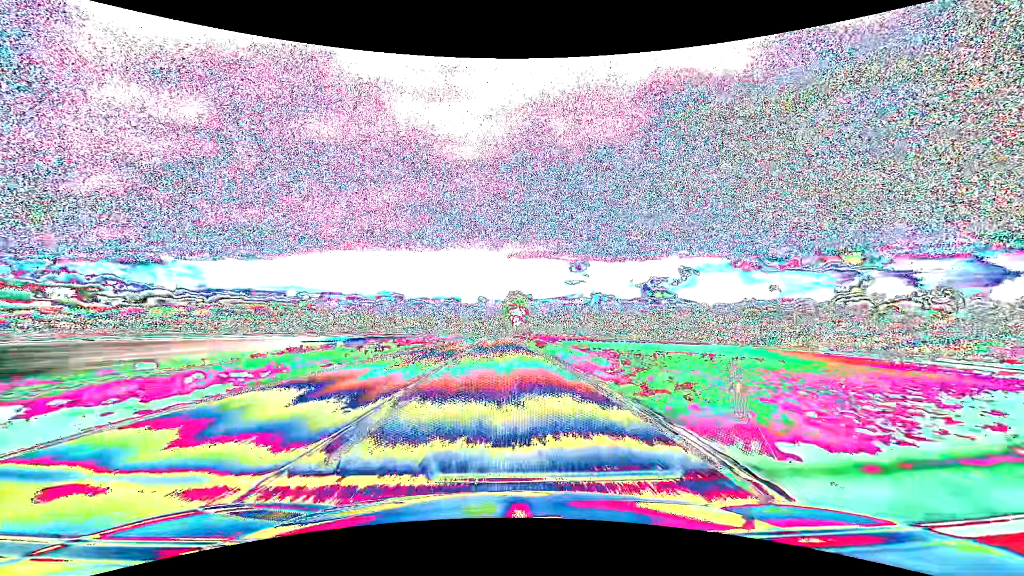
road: primary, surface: asphalt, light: Day
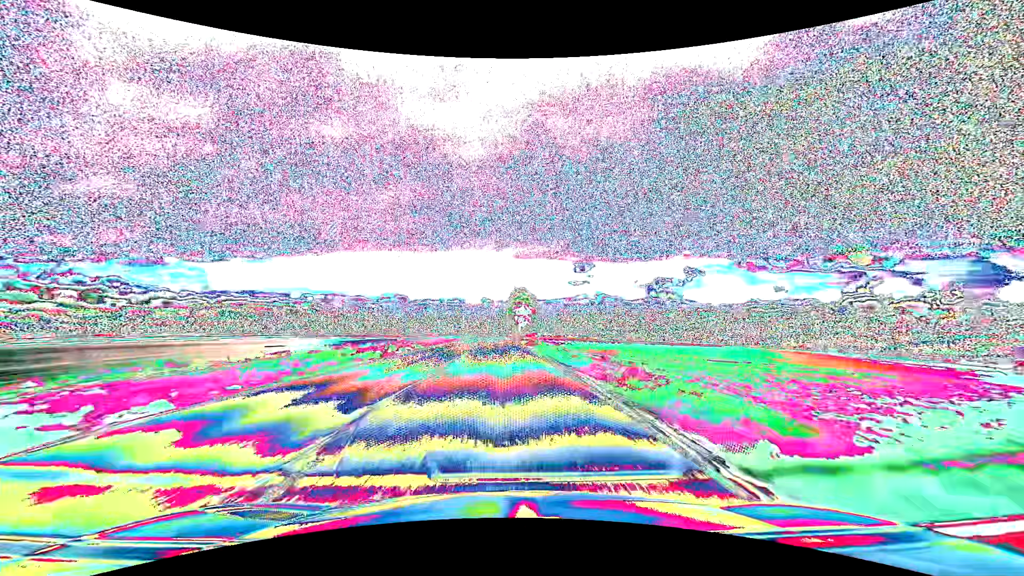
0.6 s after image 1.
(-0.1, +15.9) m; -1°
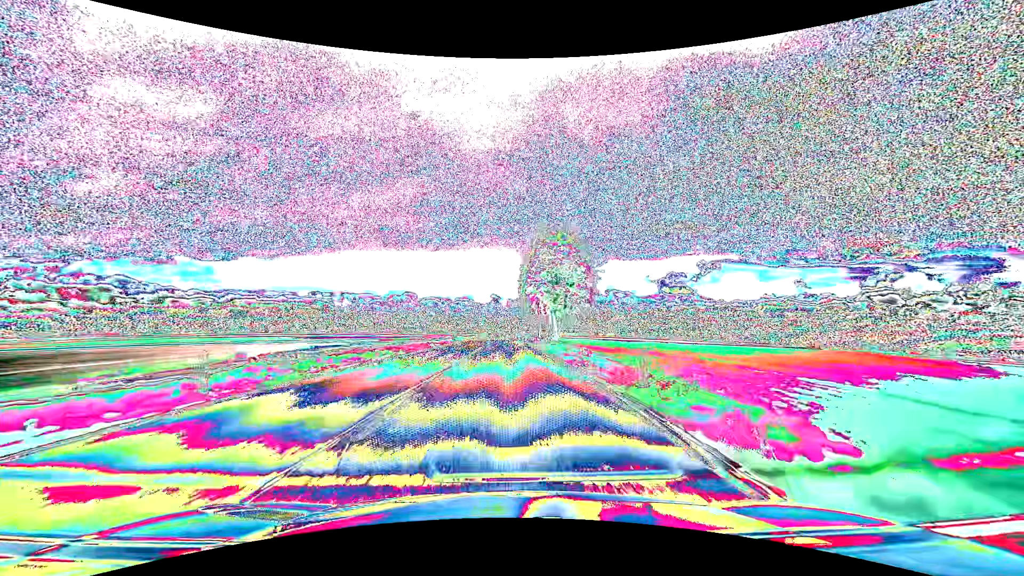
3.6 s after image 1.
(-1.0, +79.3) m; -1°
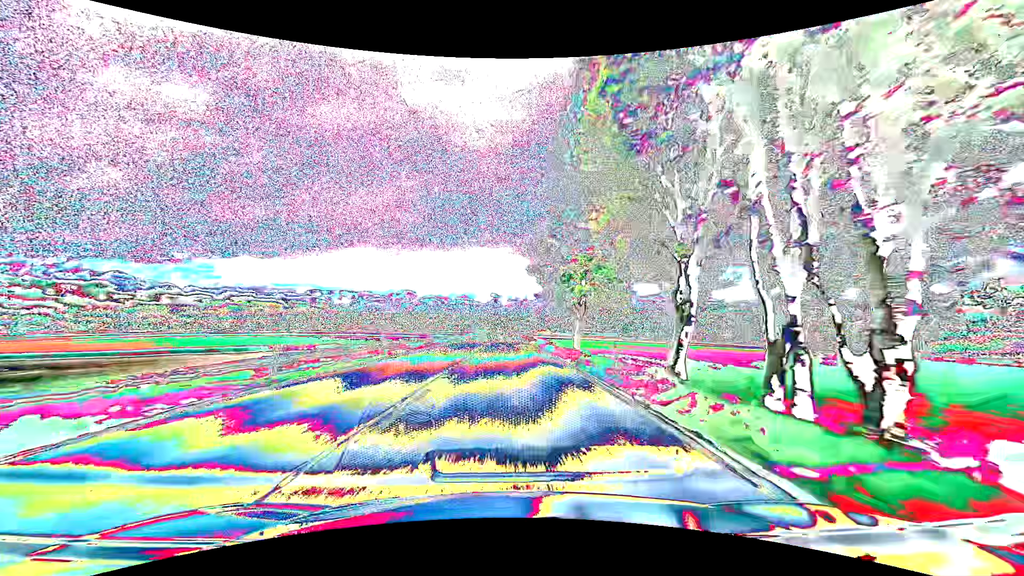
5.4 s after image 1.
(-0.1, +47.6) m; 0°
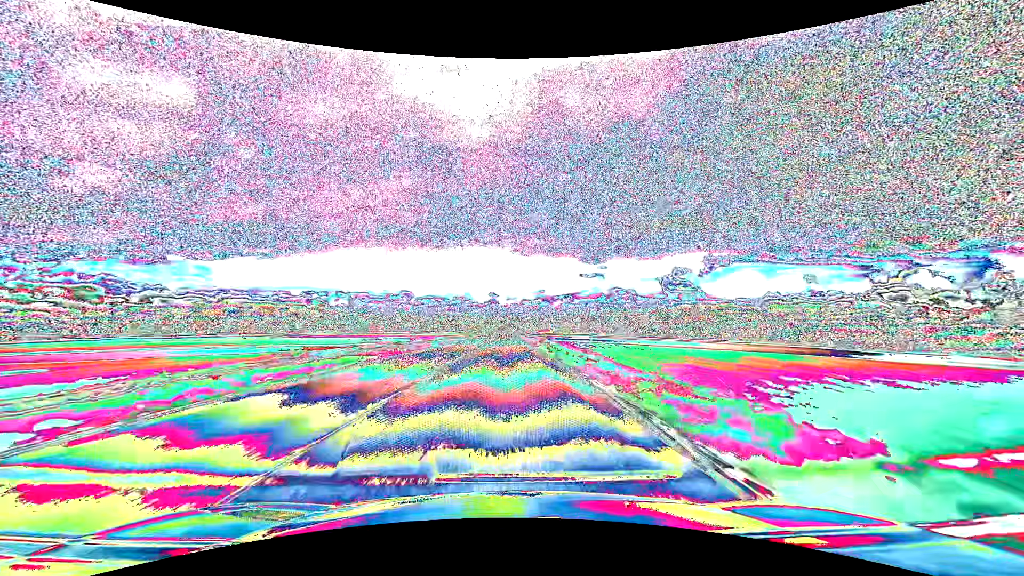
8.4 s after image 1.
(+0.6, +79.2) m; 0°
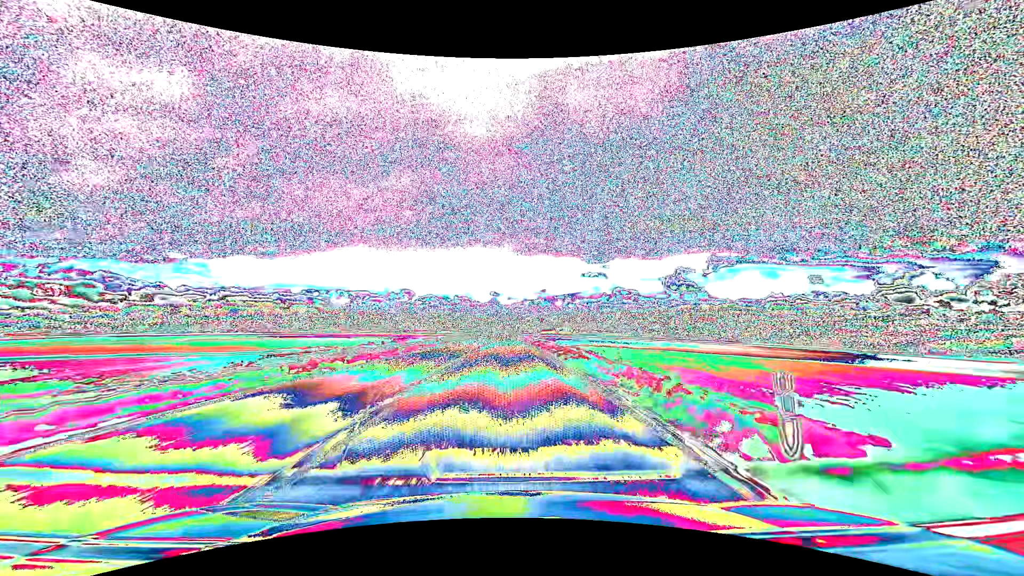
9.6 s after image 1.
(-0.1, +31.7) m; 0°
(0, +10) (0, +20) (0, +30) (0, +40) (0, +50) (0, +60) (0, +70) (0, +80) (0, +90) (0, +100) m
